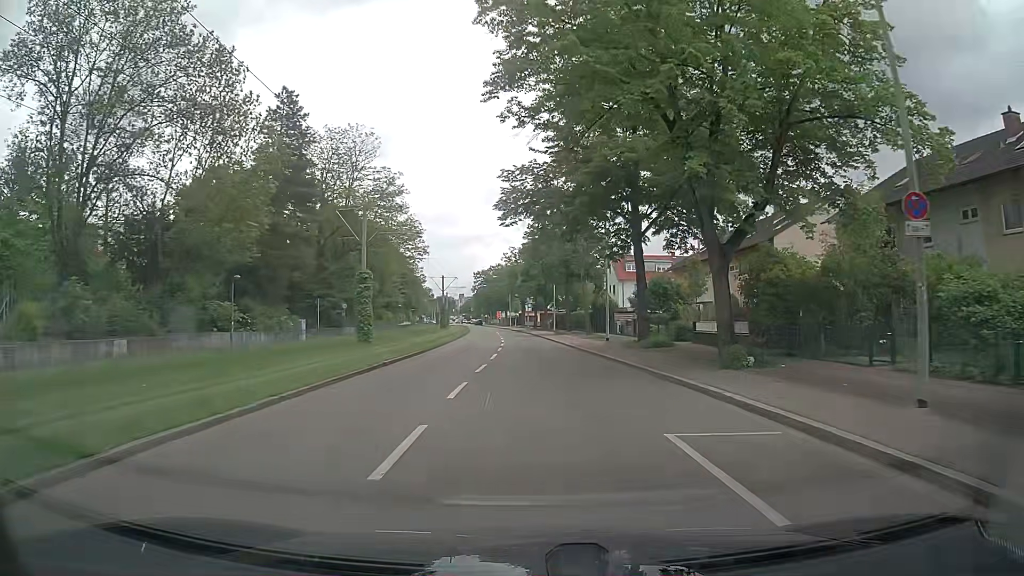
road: tertiary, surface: asphalt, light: Day
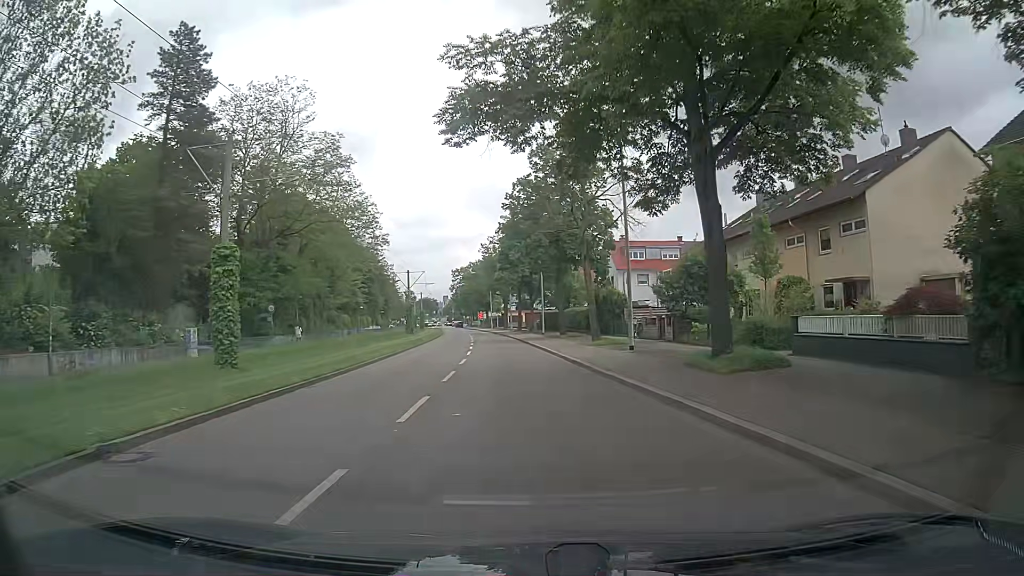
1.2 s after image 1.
(+0.2, +14.5) m; +1°
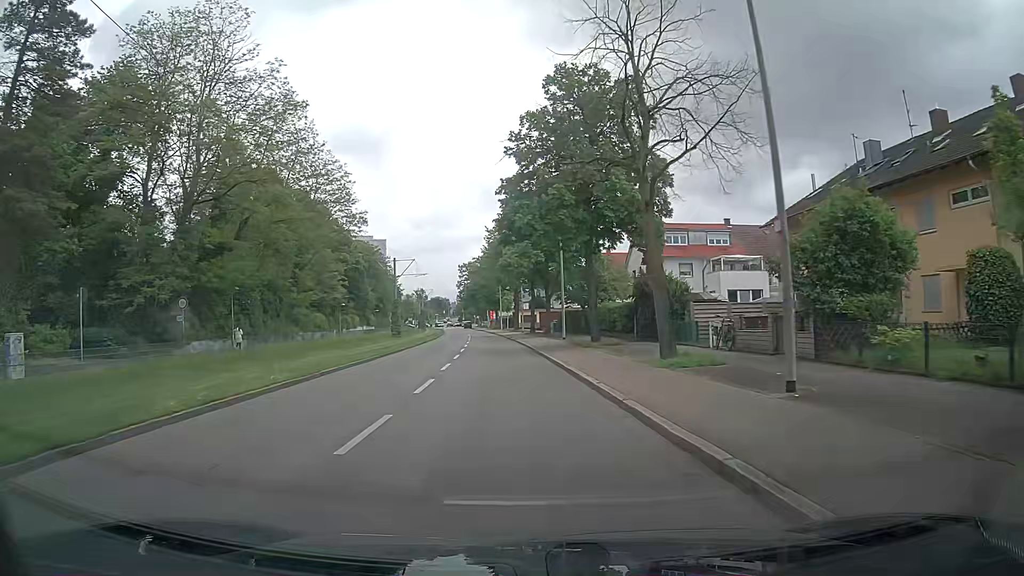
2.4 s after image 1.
(-0.2, +14.6) m; -1°
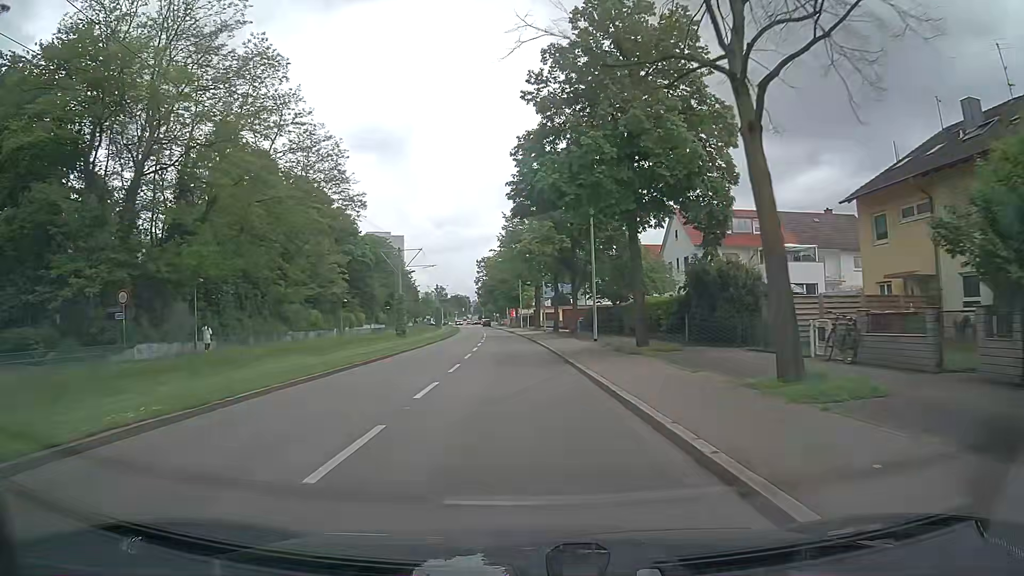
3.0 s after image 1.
(-0.2, +7.3) m; -2°
(0, +10) (0, +20) (-1, +30) (-1, +40) (-2, +50) (-2, +60) (-3, +70) (-4, +80) (-5, +90) (-5, +100) m
